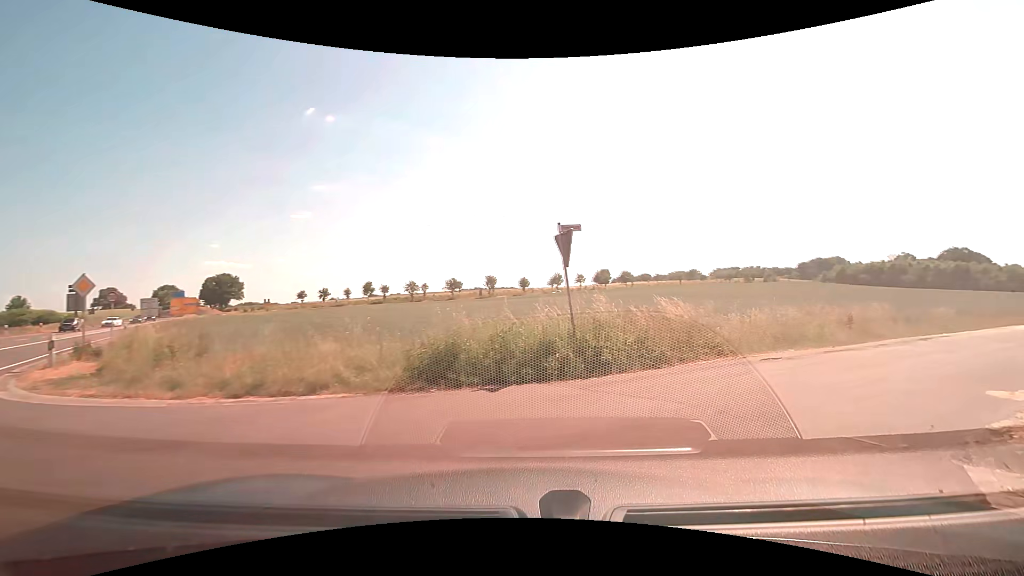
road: secondary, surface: asphalt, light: Day
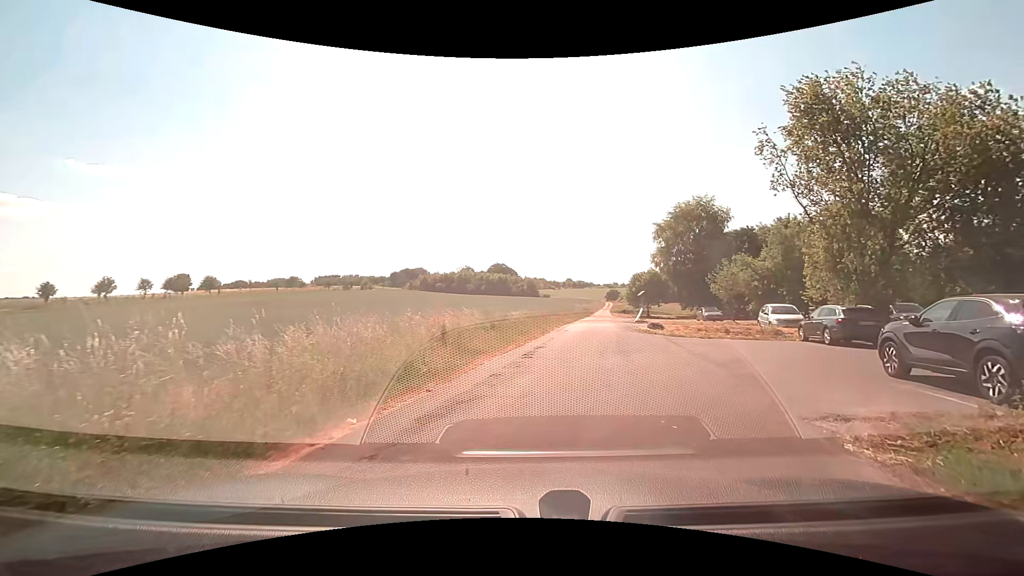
(+3.5, +8.6) m; +46°
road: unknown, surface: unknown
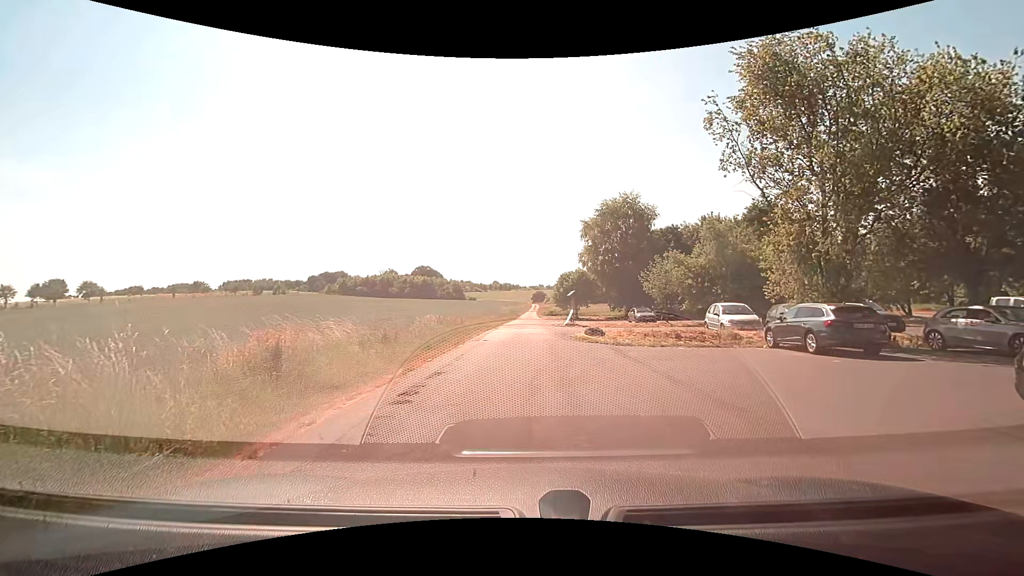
(+0.4, +5.2) m; +7°
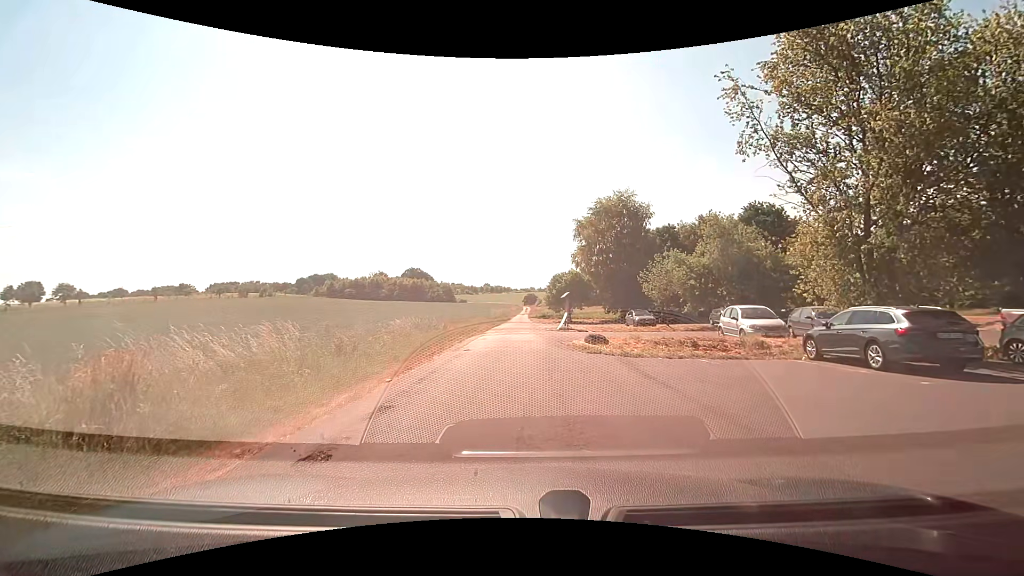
(+0.1, +3.1) m; +1°
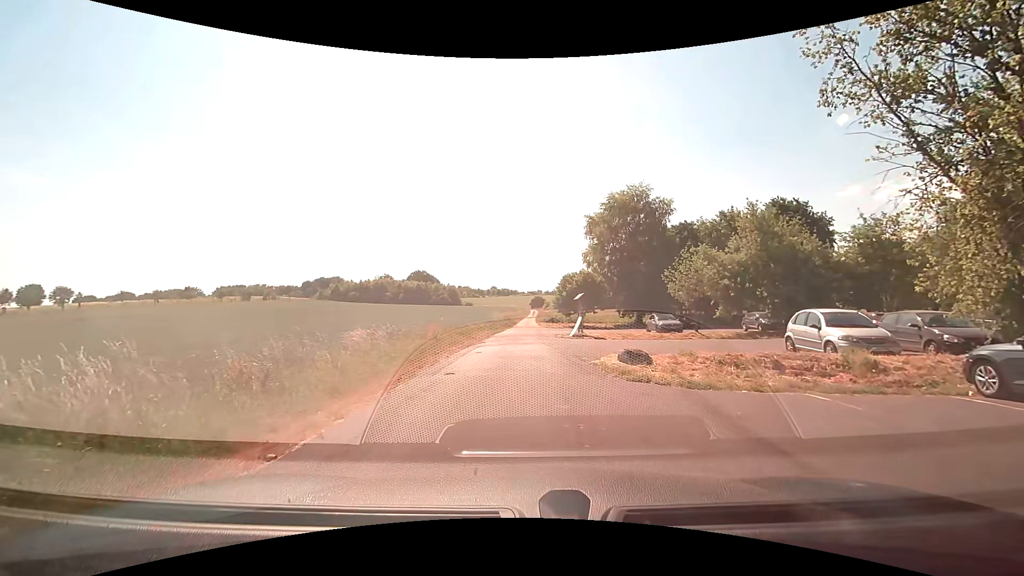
(+0.1, +5.1) m; +1°
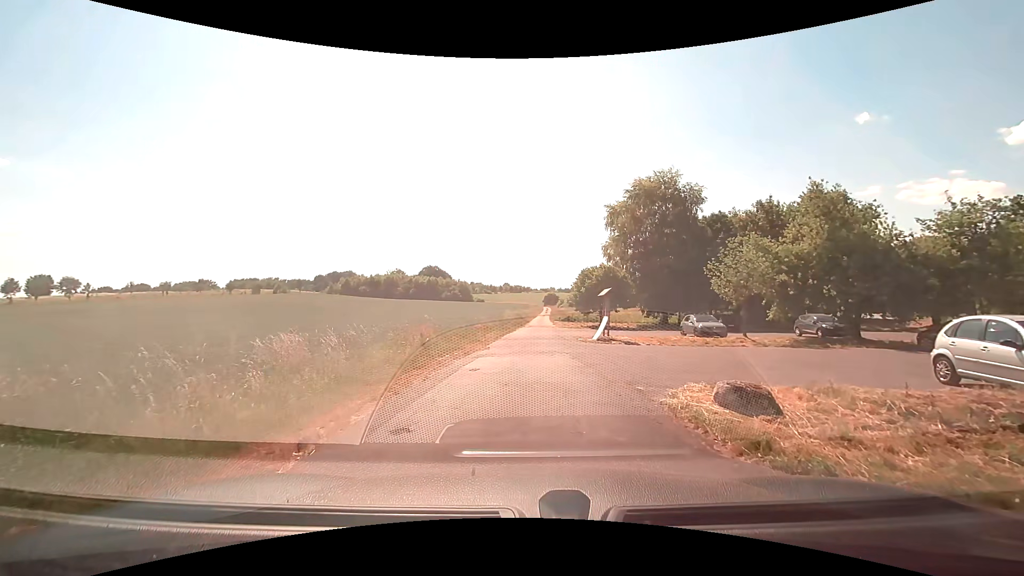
(-0.2, +5.4) m; -1°
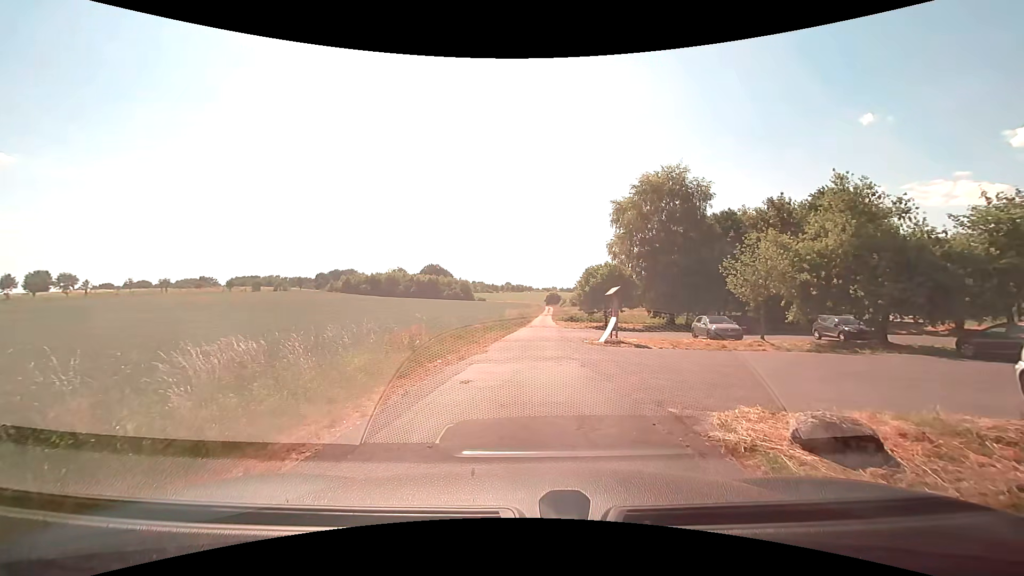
(0.0, +1.9) m; -2°
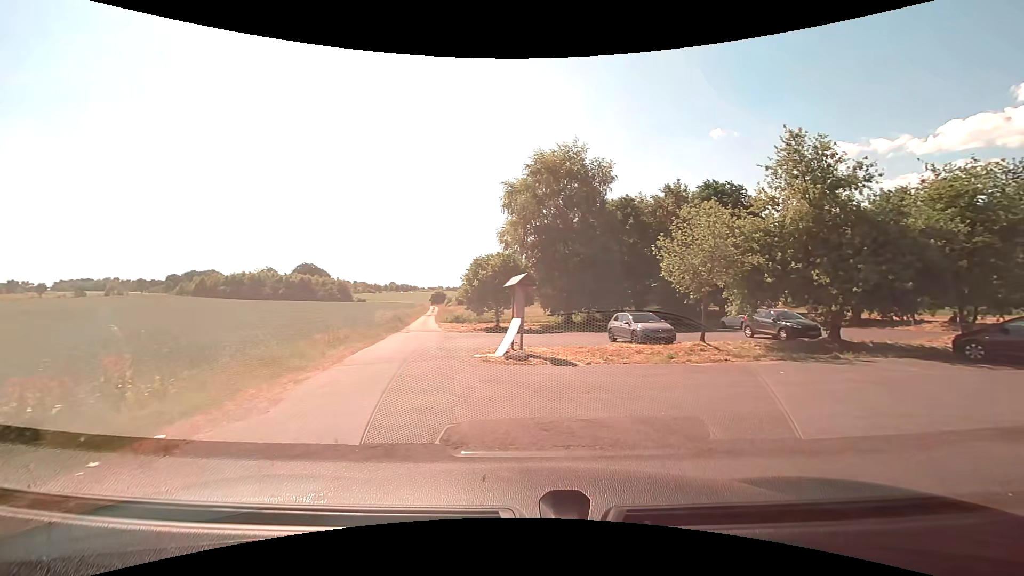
(+0.6, +8.5) m; +15°
